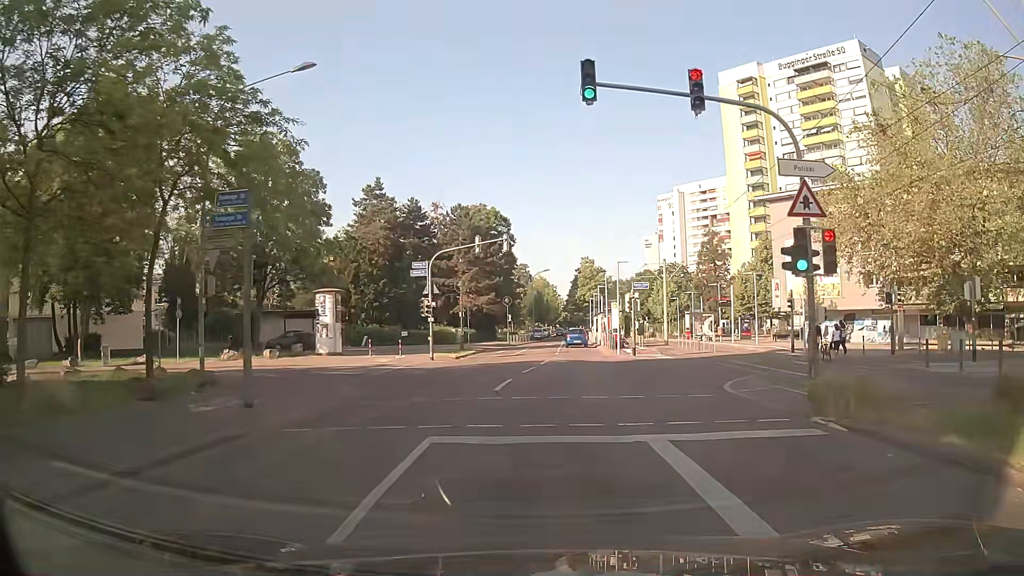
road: residential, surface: asphalt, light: Day
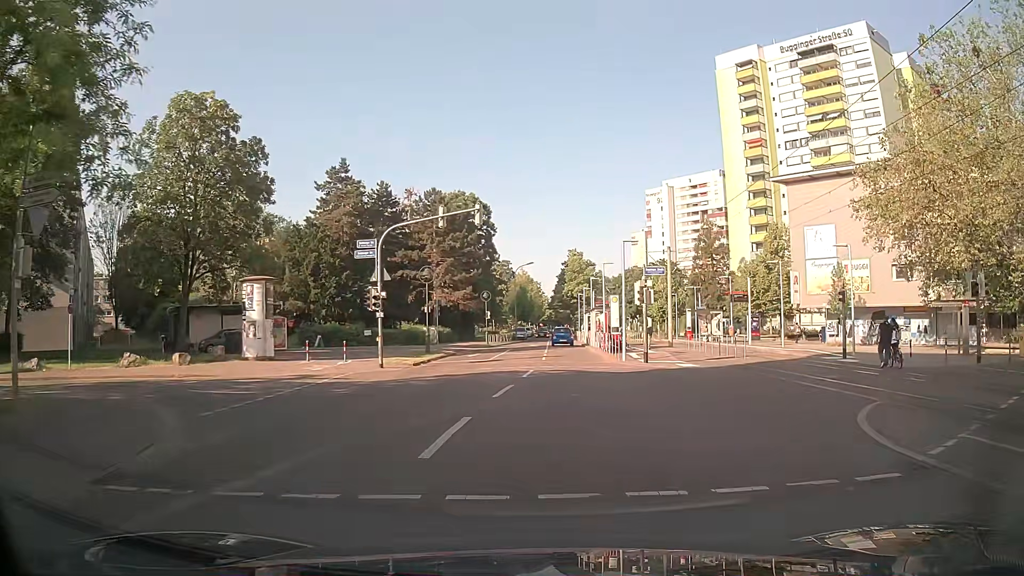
(+0.1, +8.2) m; +2°
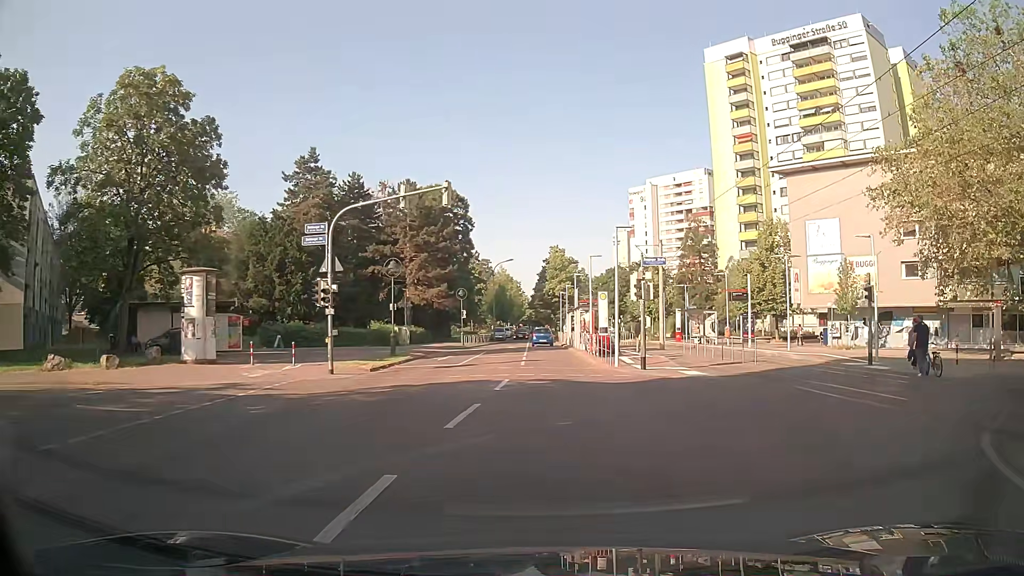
(0.0, +4.1) m; +1°
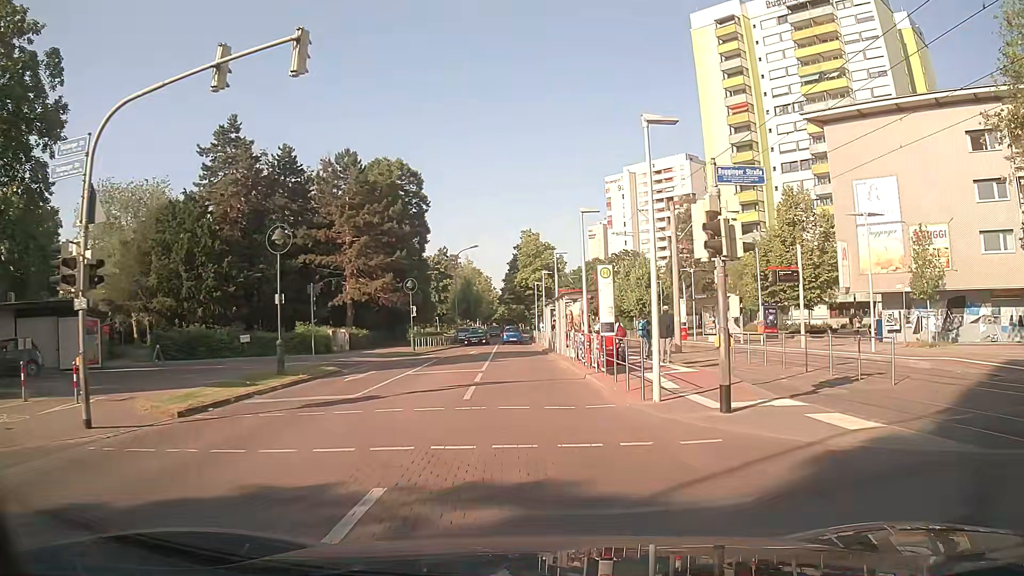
(+0.5, +12.3) m; +3°
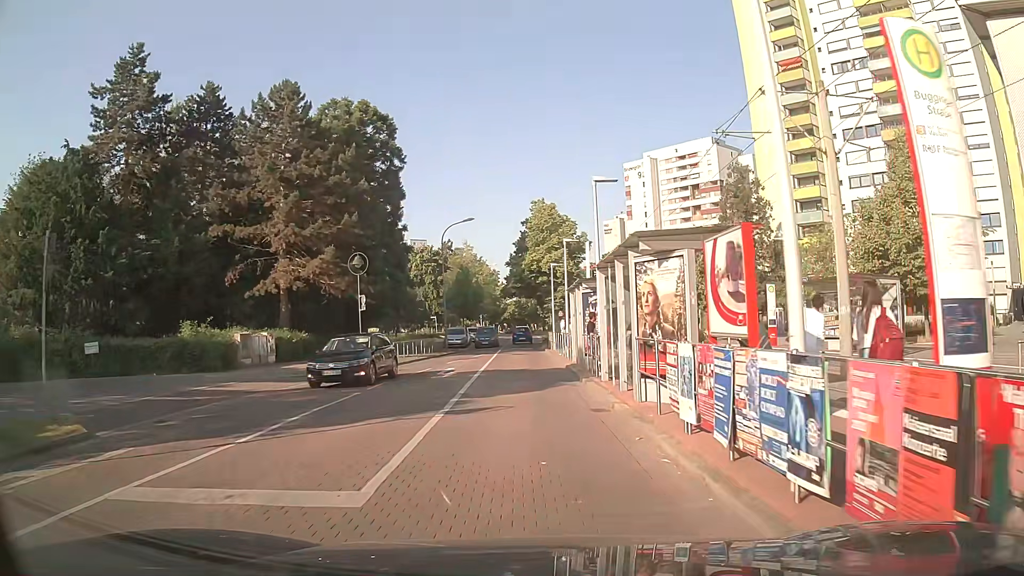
(-0.3, +16.6) m; -1°
